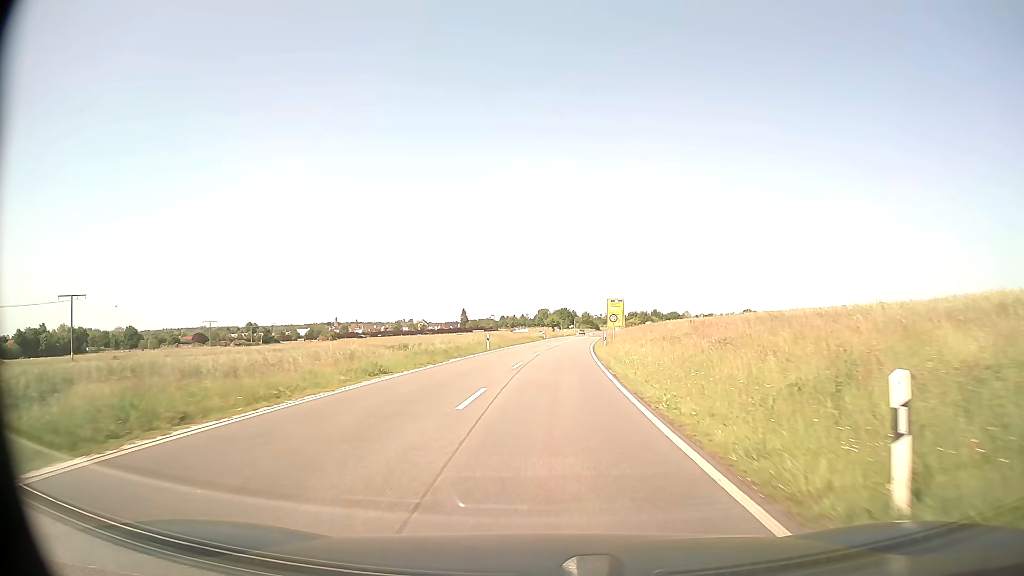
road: secondary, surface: asphalt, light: Day
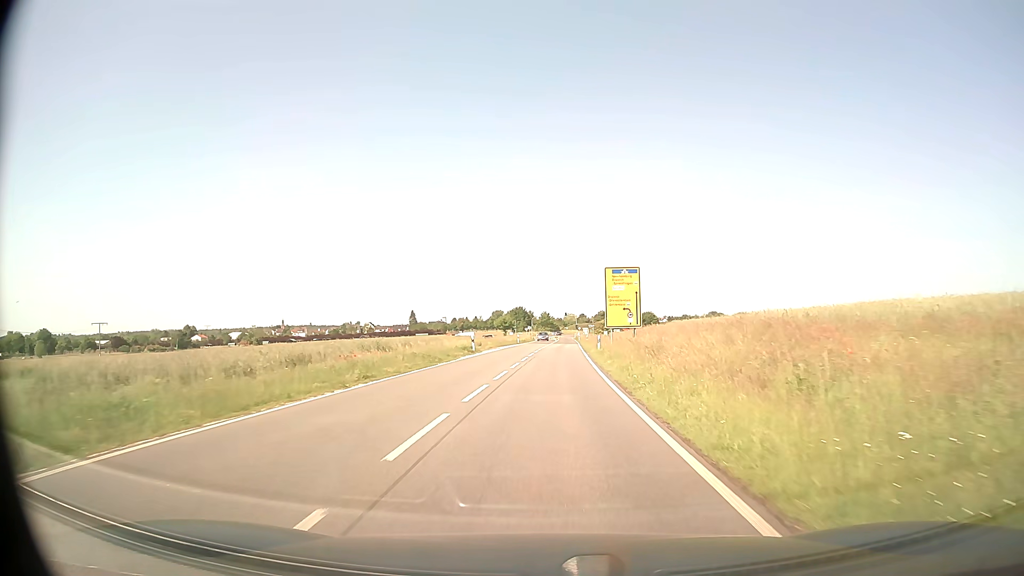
(+1.8, +47.0) m; +4°
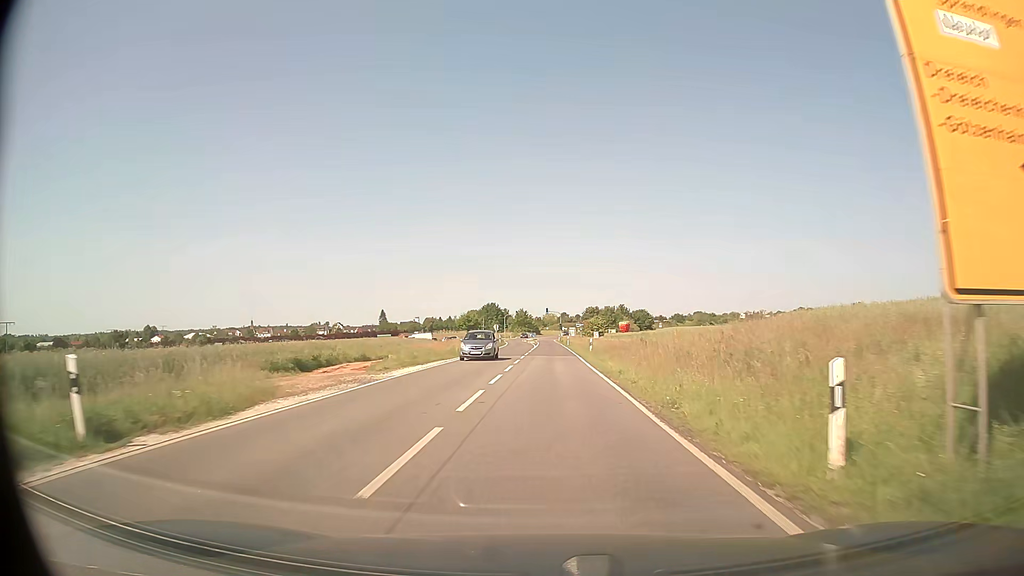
(+0.6, +37.7) m; +2°
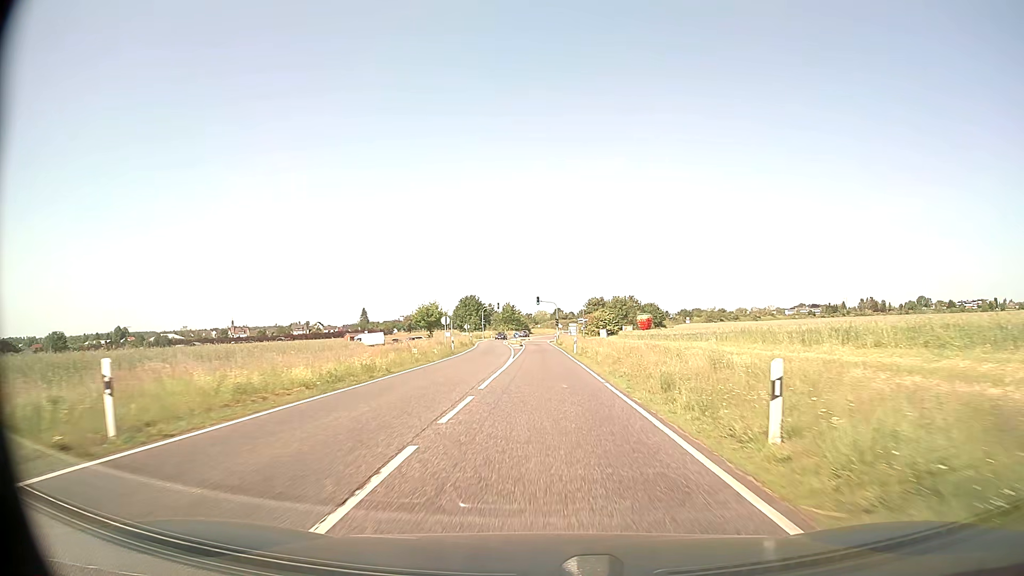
(+0.3, +37.7) m; +1°
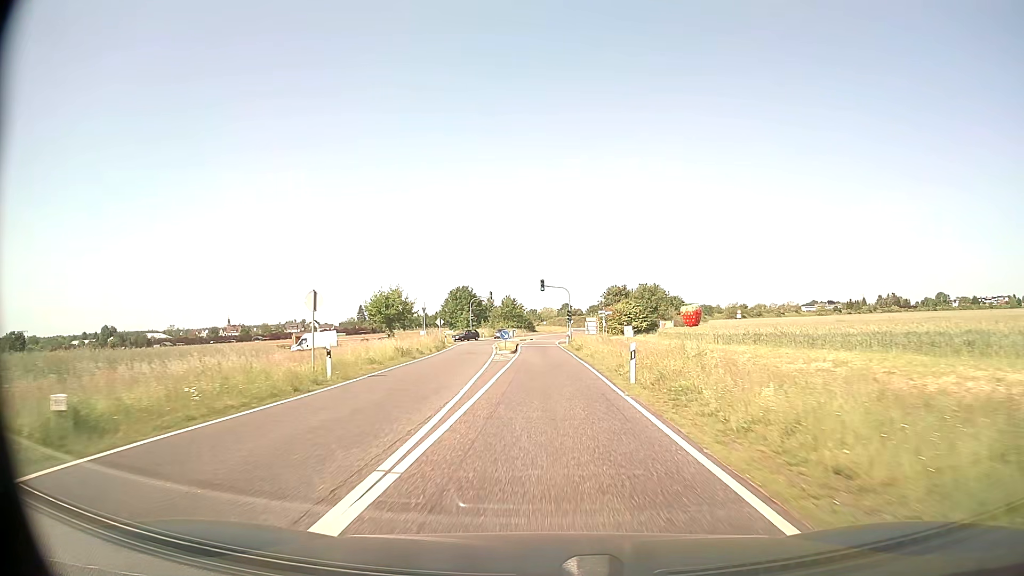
(0.0, +28.3) m; 0°
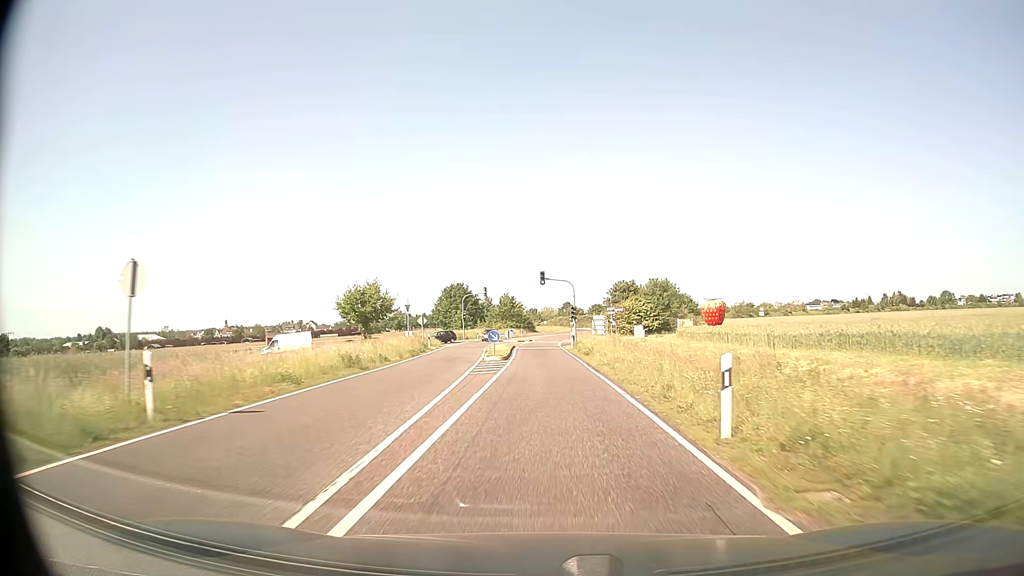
(0.0, +9.5) m; 0°
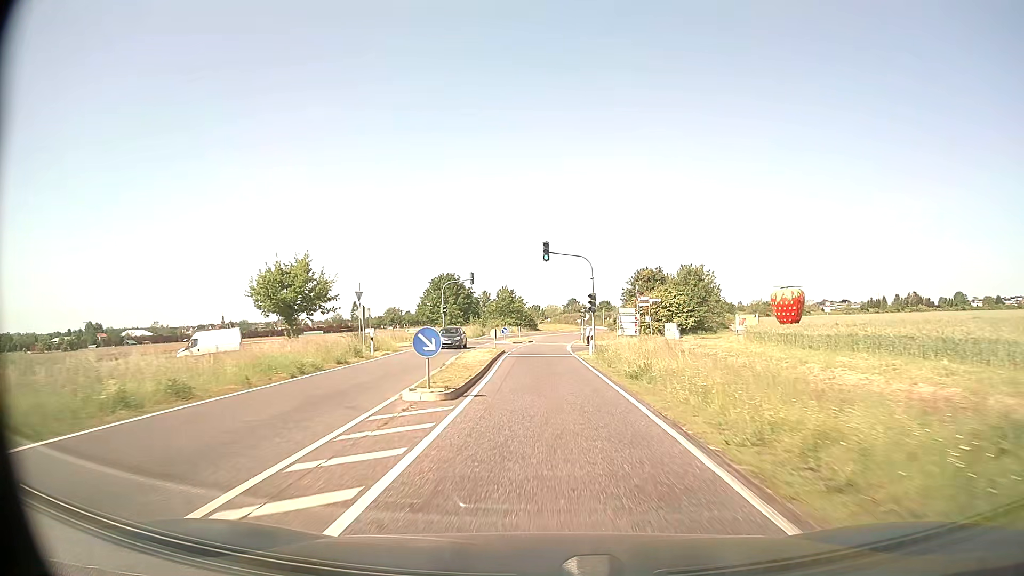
(0.0, +18.9) m; 0°
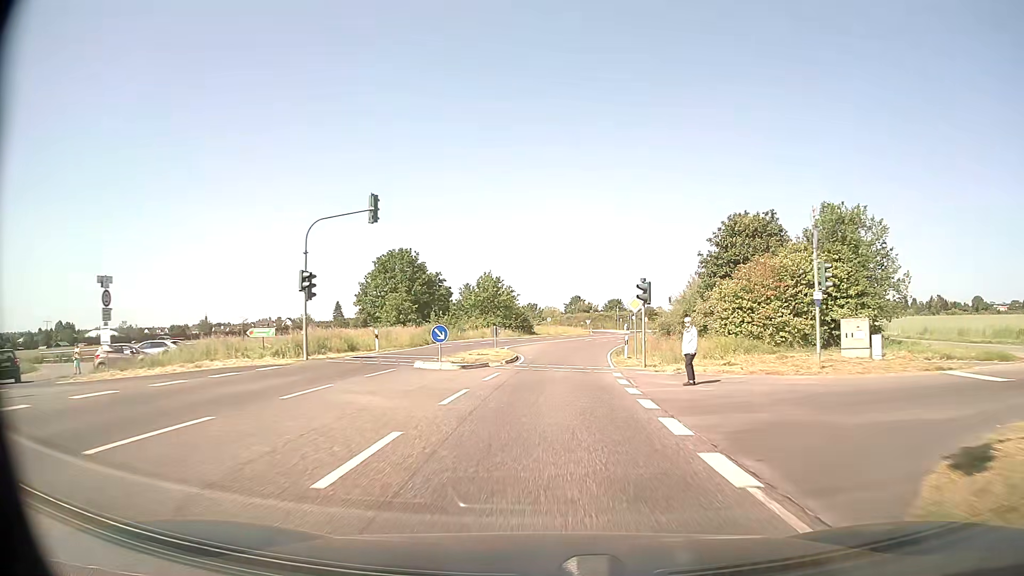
(-0.2, +37.9) m; 0°
(0, +10) (0, +20) (+1, +30) (+1, +40) (+1, +50) (+2, +60) (+4, +70) (+6, +80) (+8, +89) (+11, +99) m
